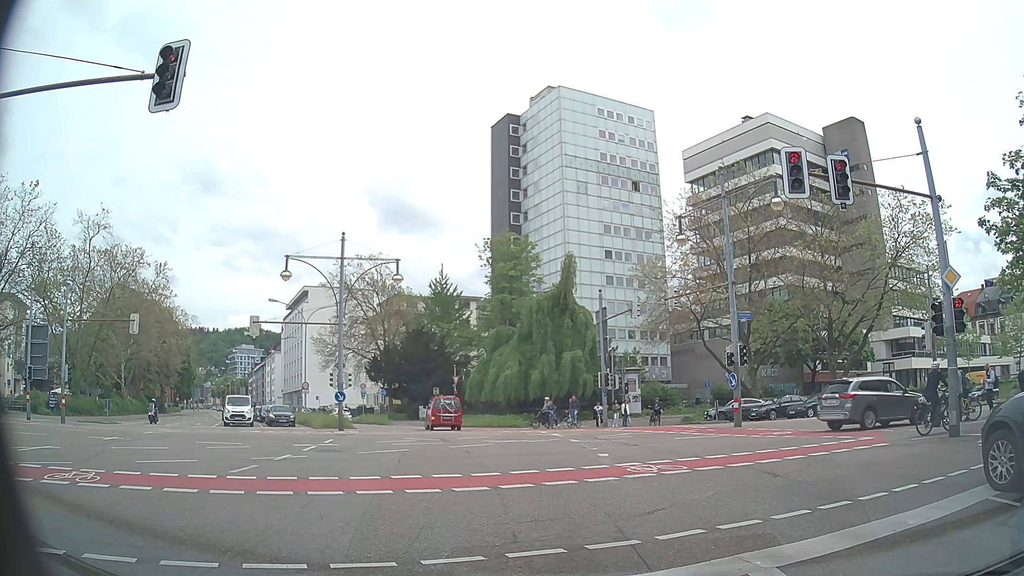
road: secondary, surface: asphalt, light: Day
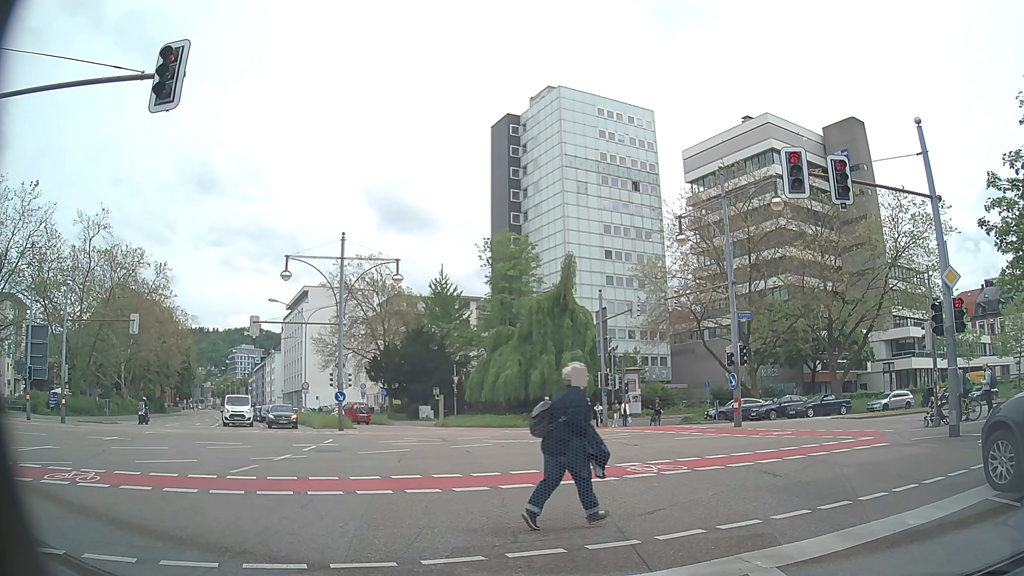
(0.0, 0.0) m; 0°
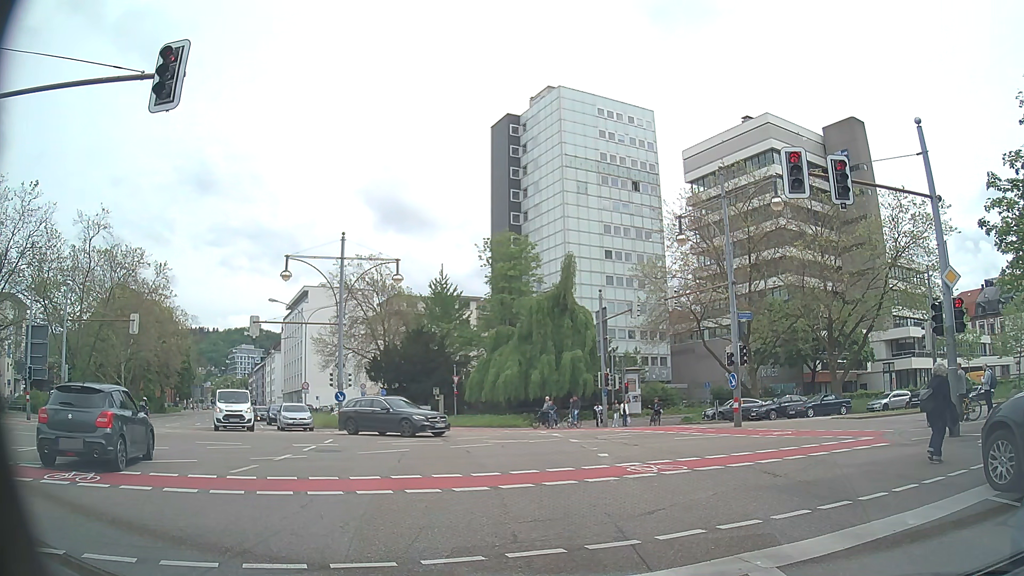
(0.0, 0.0) m; 0°
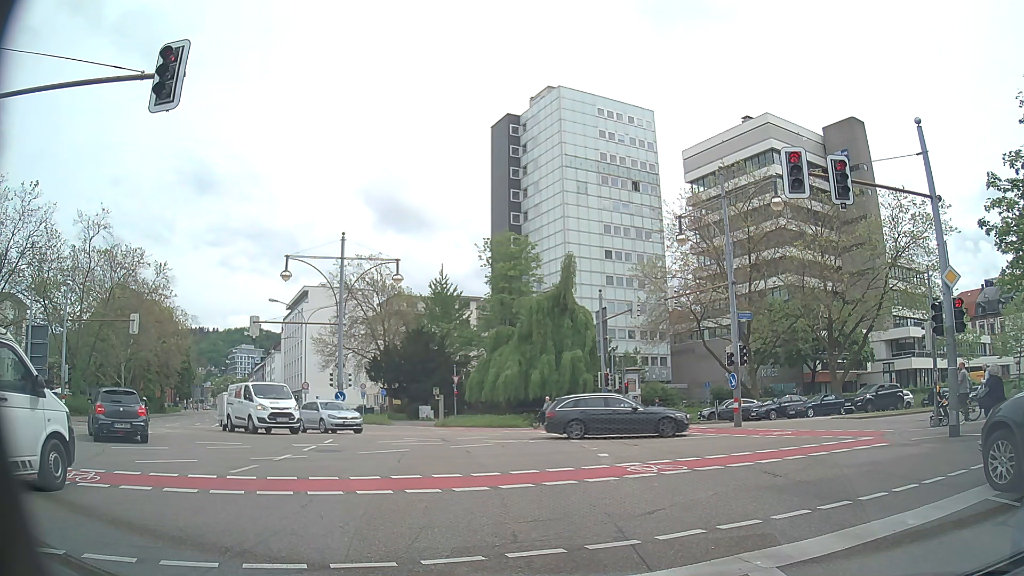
(0.0, 0.0) m; 0°
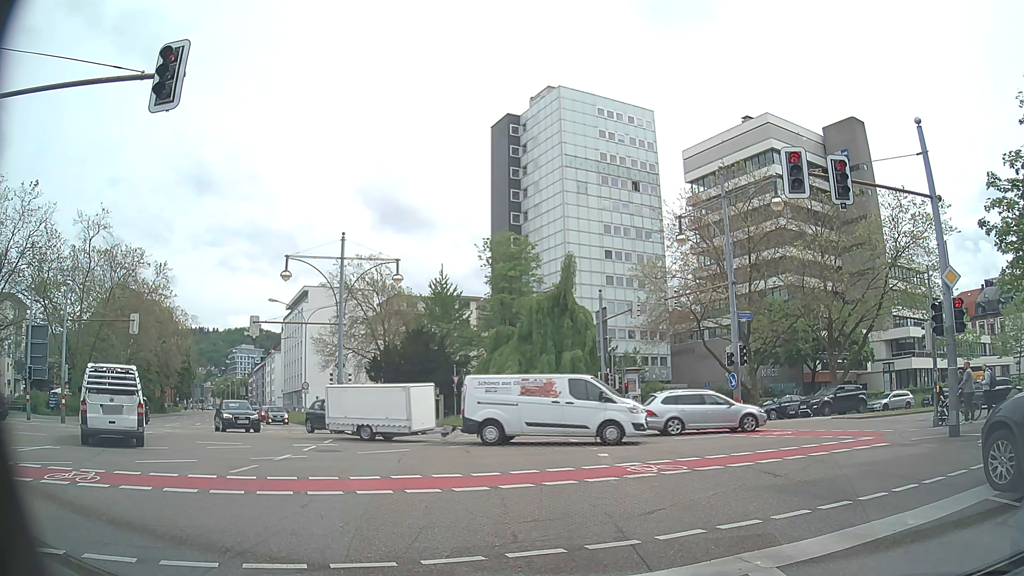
(0.0, 0.0) m; 0°
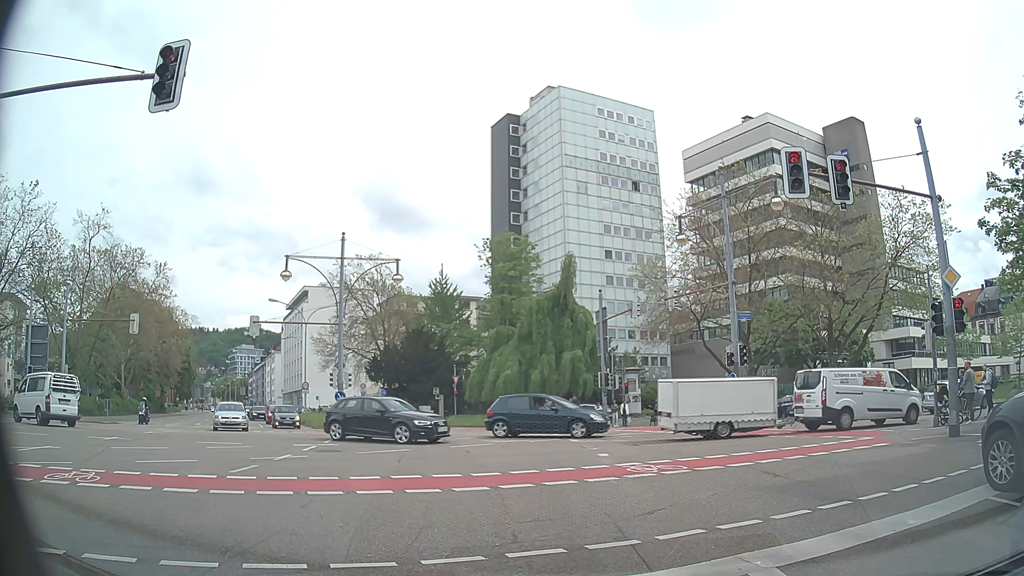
(0.0, 0.0) m; 0°
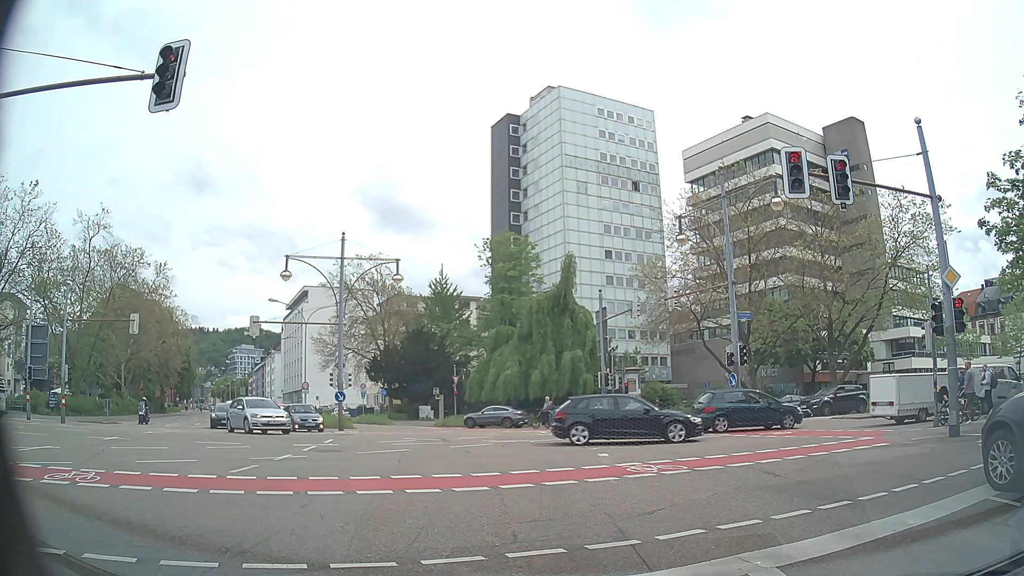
(0.0, 0.0) m; 0°
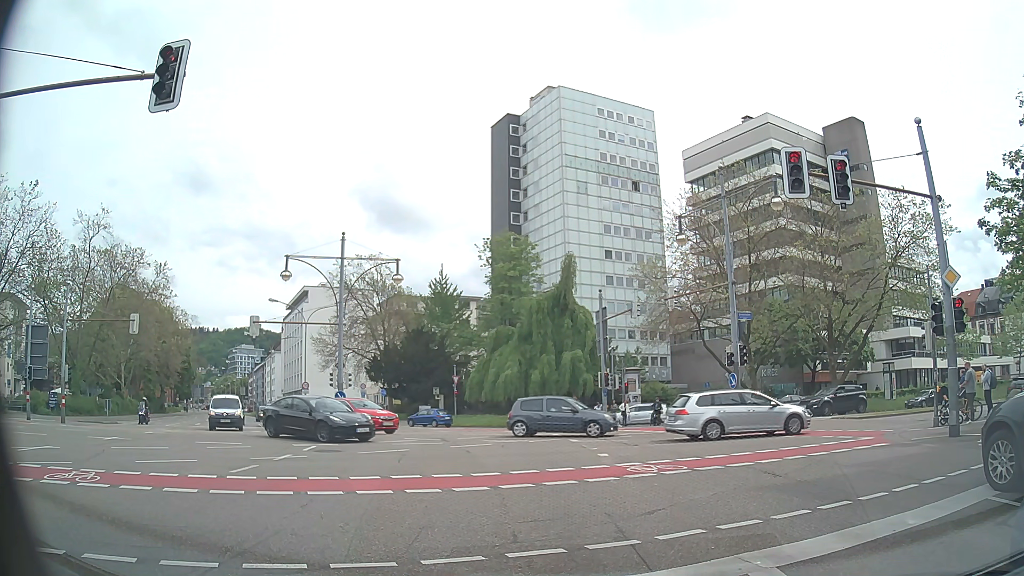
(0.0, 0.0) m; 0°
(0, +10) (0, +20) (-2, +30) (-5, +39) (-9, +48) (-14, +57) (-19, +66) (-24, +74) (-29, +83) (-34, +92) m
